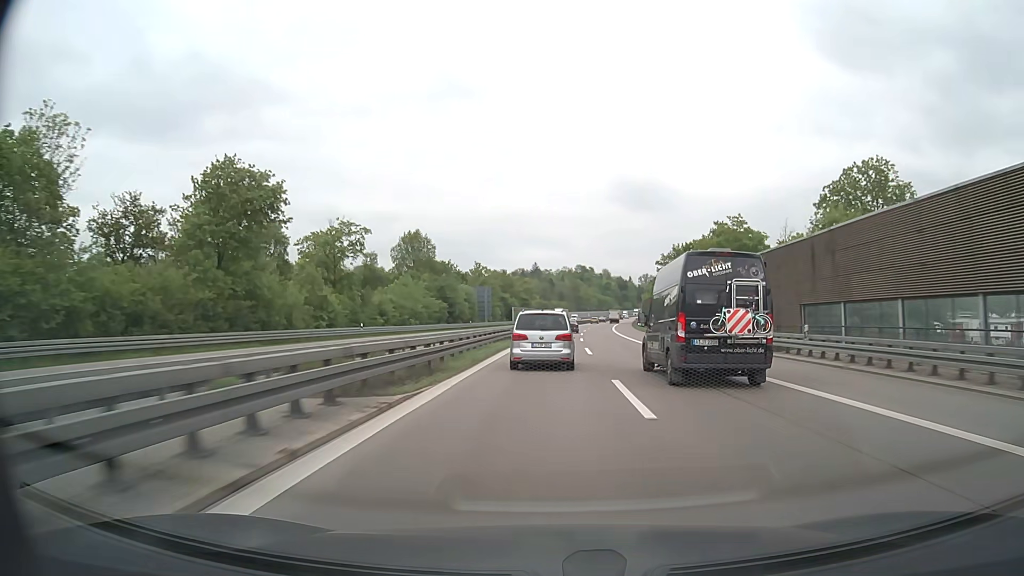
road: motorway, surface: asphalt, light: Day
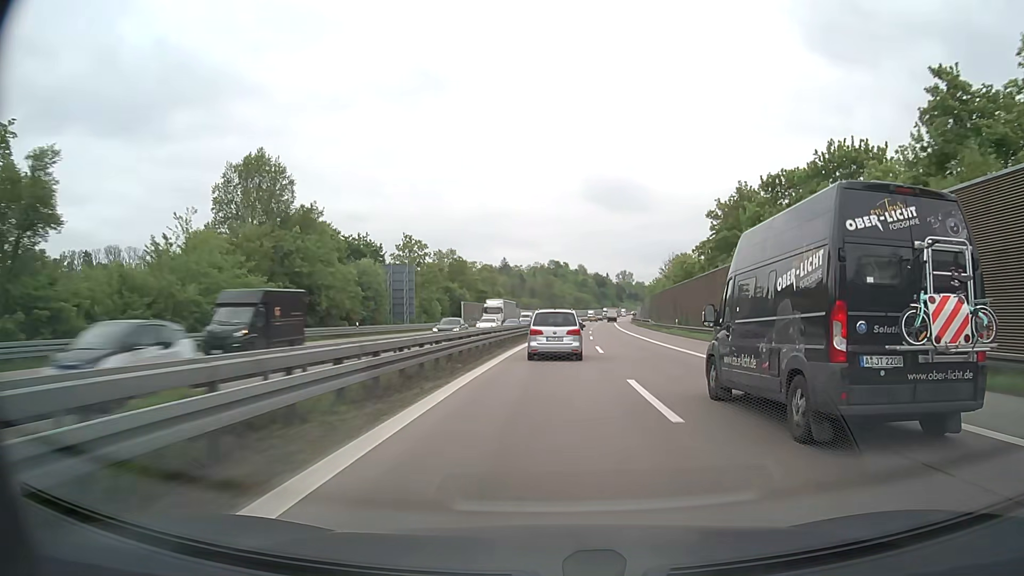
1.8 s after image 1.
(+1.2, +54.9) m; +2°
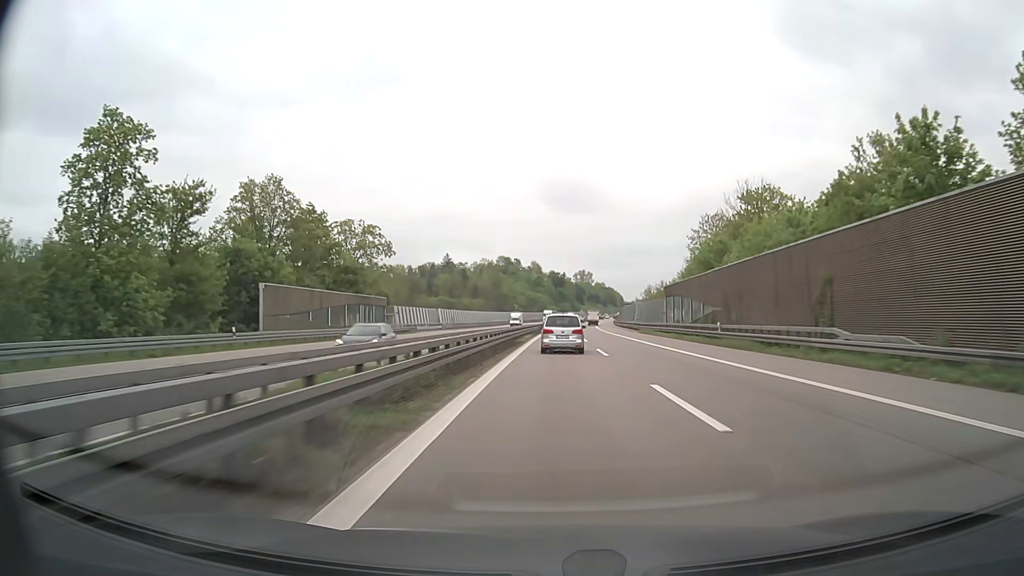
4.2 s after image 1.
(+2.6, +72.8) m; +4°
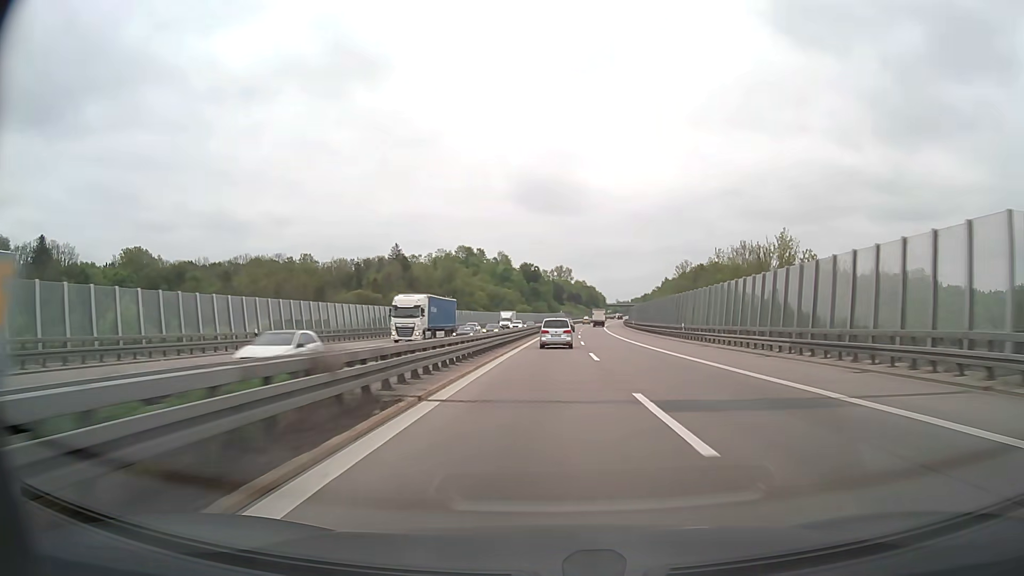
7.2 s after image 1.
(+2.1, +91.7) m; +2°
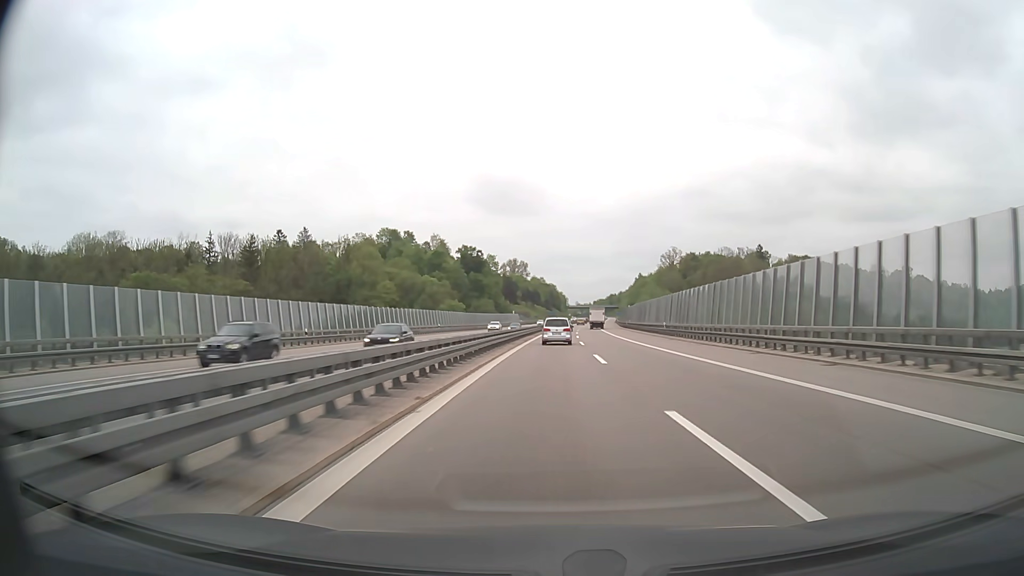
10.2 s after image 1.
(+2.7, +93.3) m; +4°
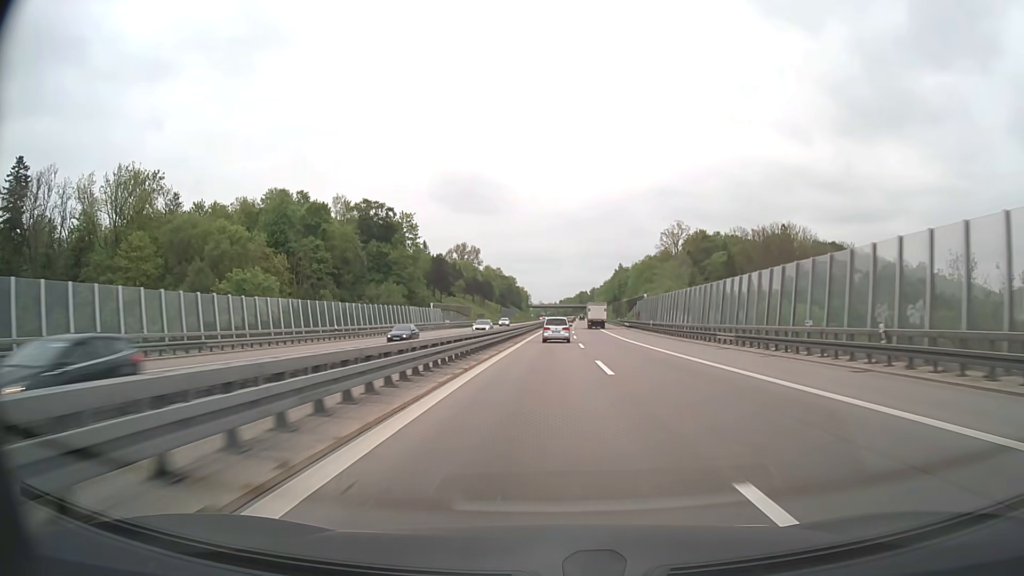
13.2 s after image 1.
(+2.6, +94.9) m; +3°
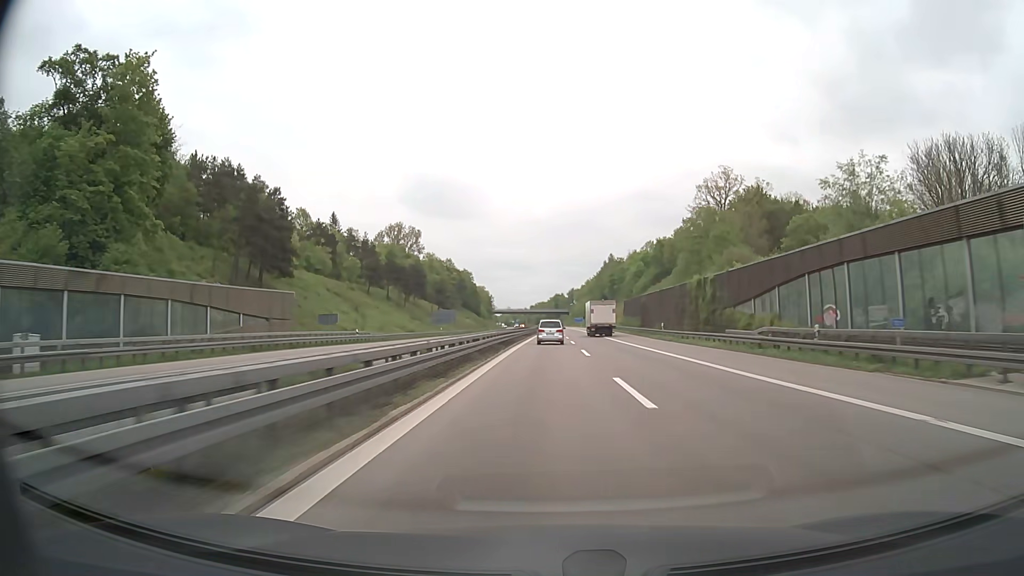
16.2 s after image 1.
(+2.0, +97.0) m; +3°
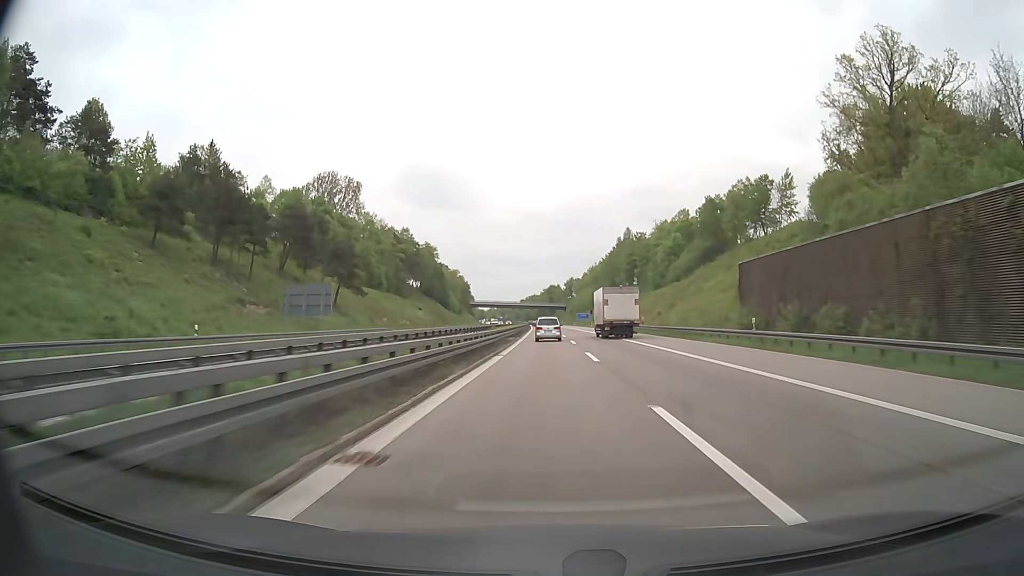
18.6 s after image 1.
(+0.4, +78.5) m; 0°
(0, +10) (0, +20) (0, +30) (0, +40) (0, +50) (0, +60) (0, +70) (0, +80) (0, +90) (0, +100) m
